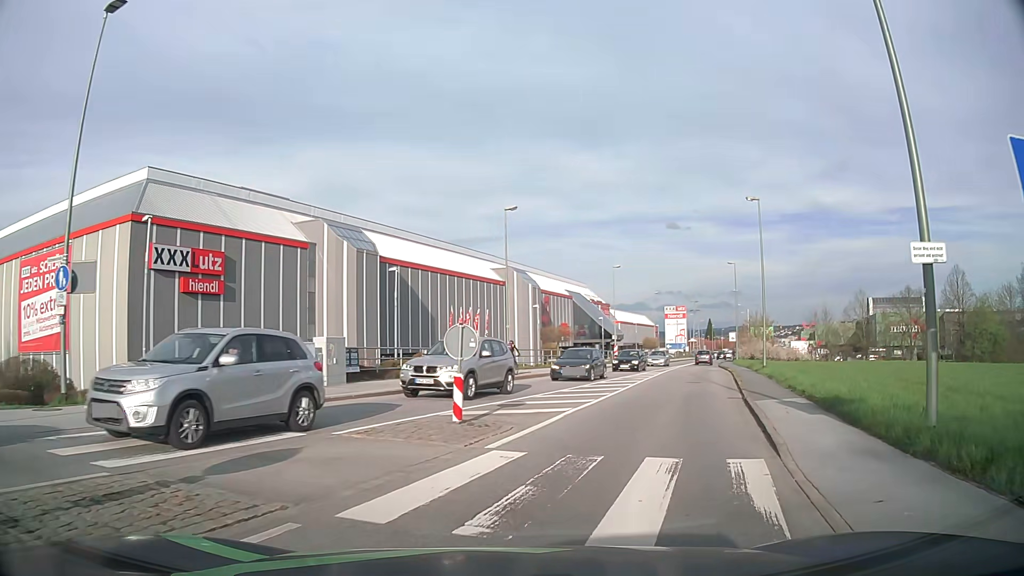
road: tertiary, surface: asphalt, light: Day
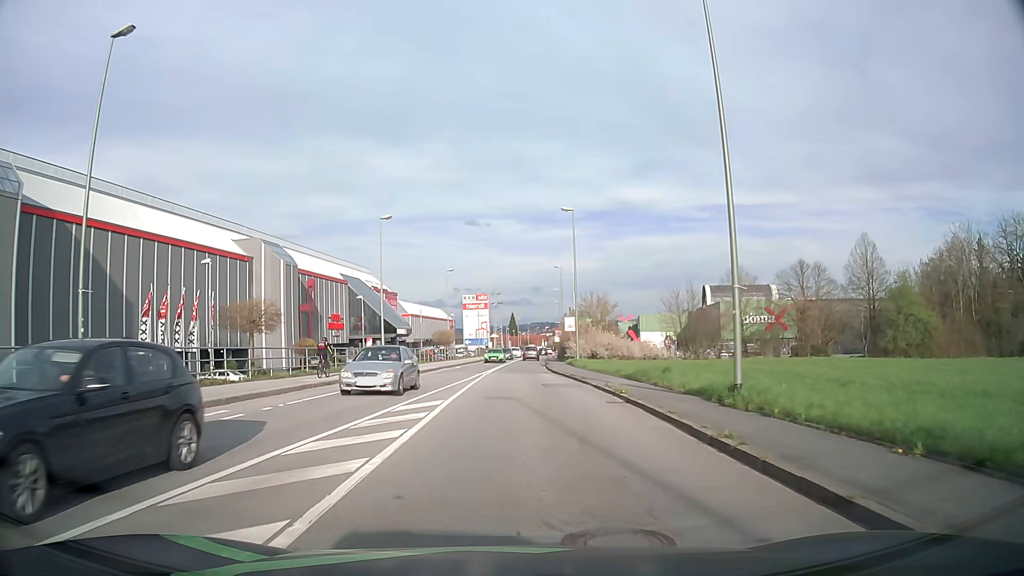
(+5.8, +25.2) m; +17°
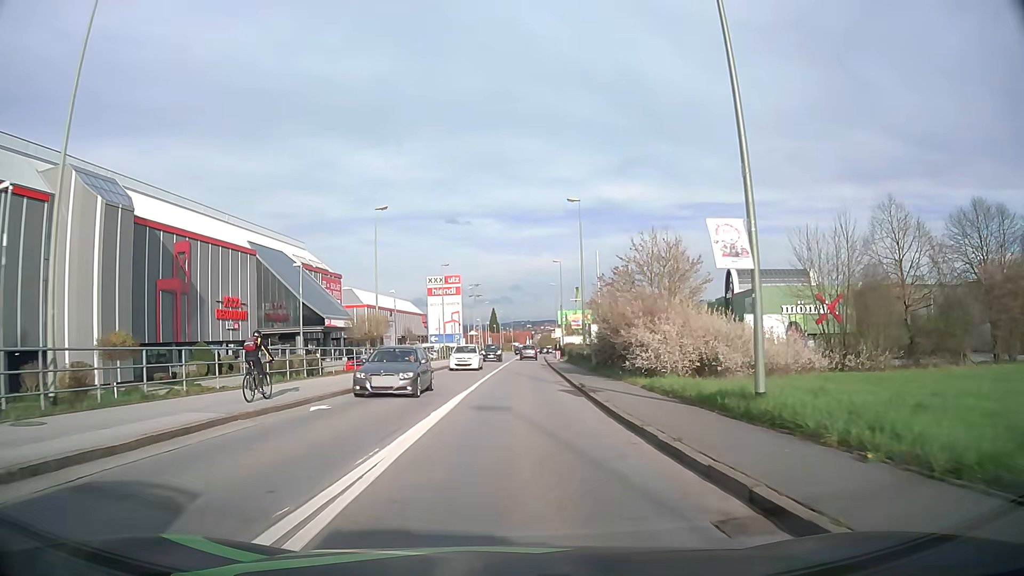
(+0.3, +33.6) m; +2°
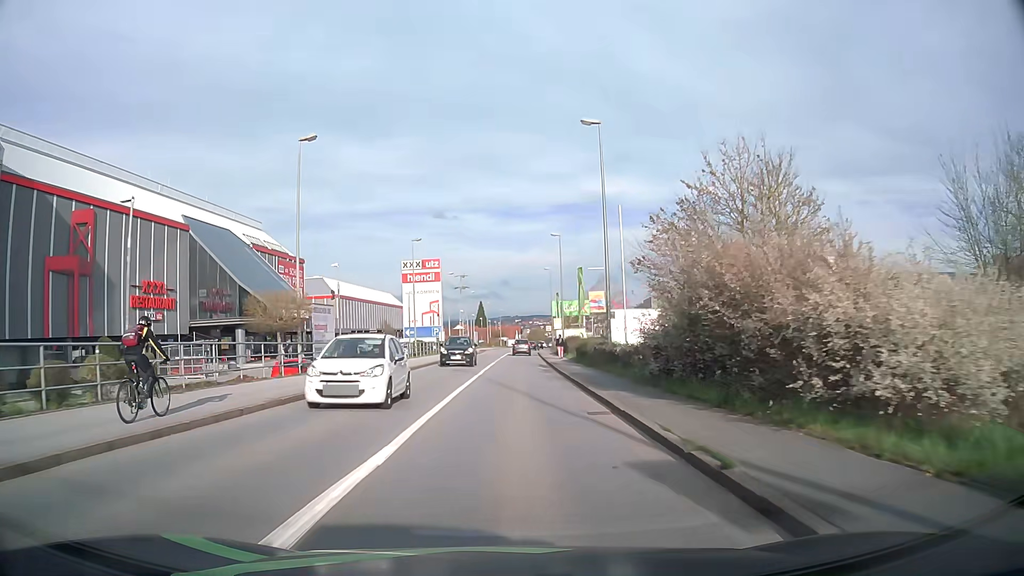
(+0.1, +14.0) m; +1°
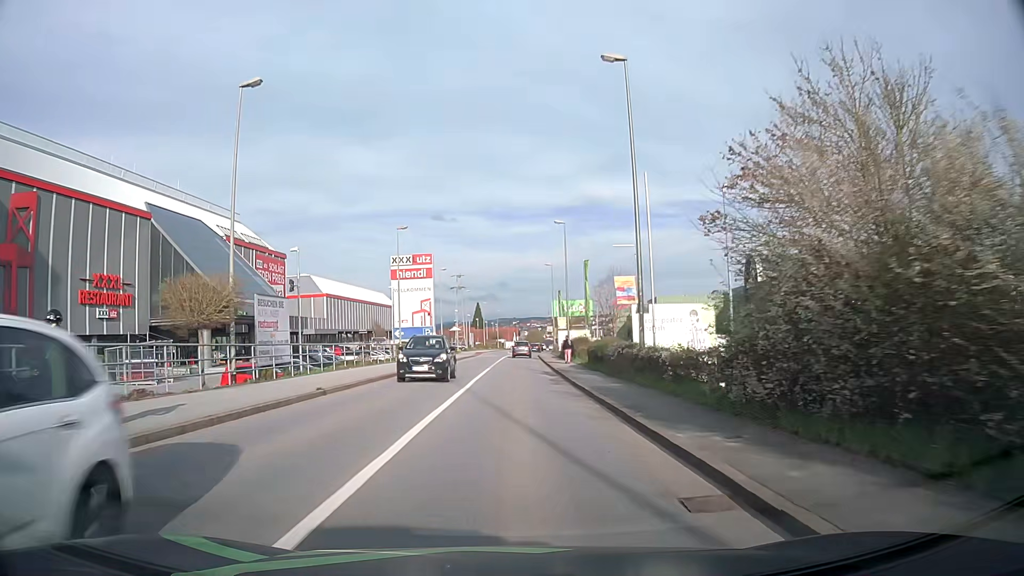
(0.0, +6.9) m; +1°
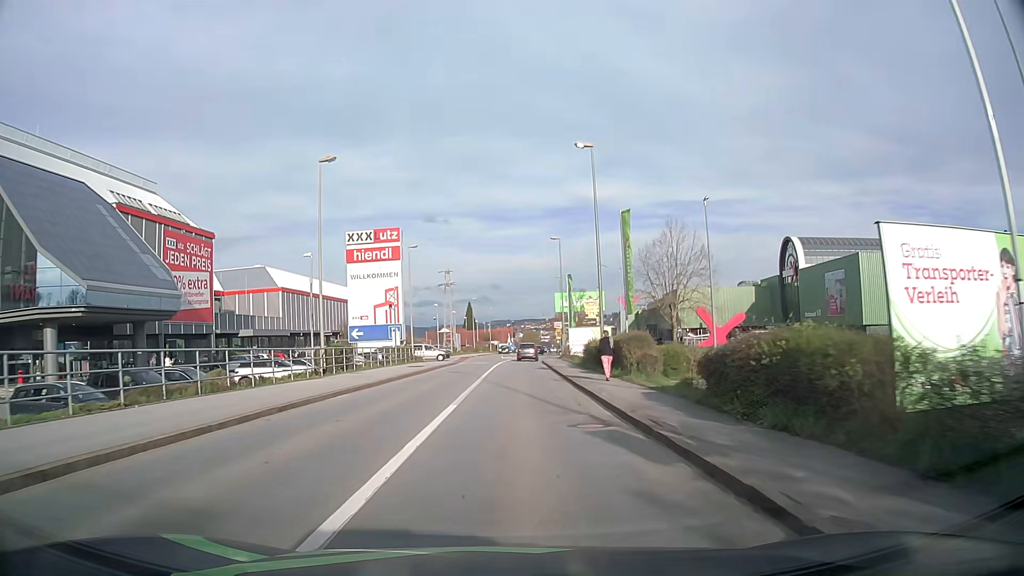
(0.0, +20.2) m; 0°
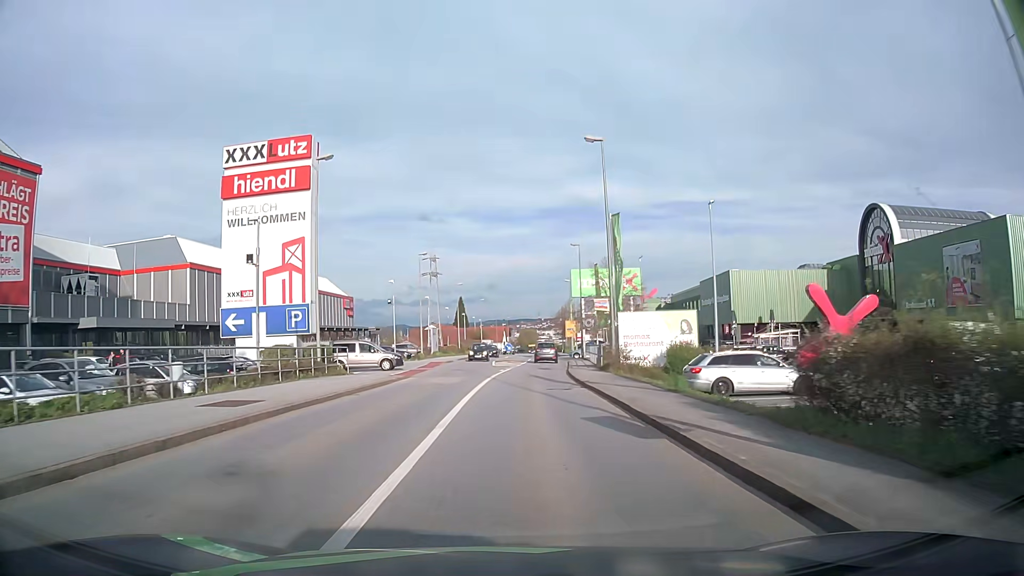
(+0.1, +28.1) m; +1°
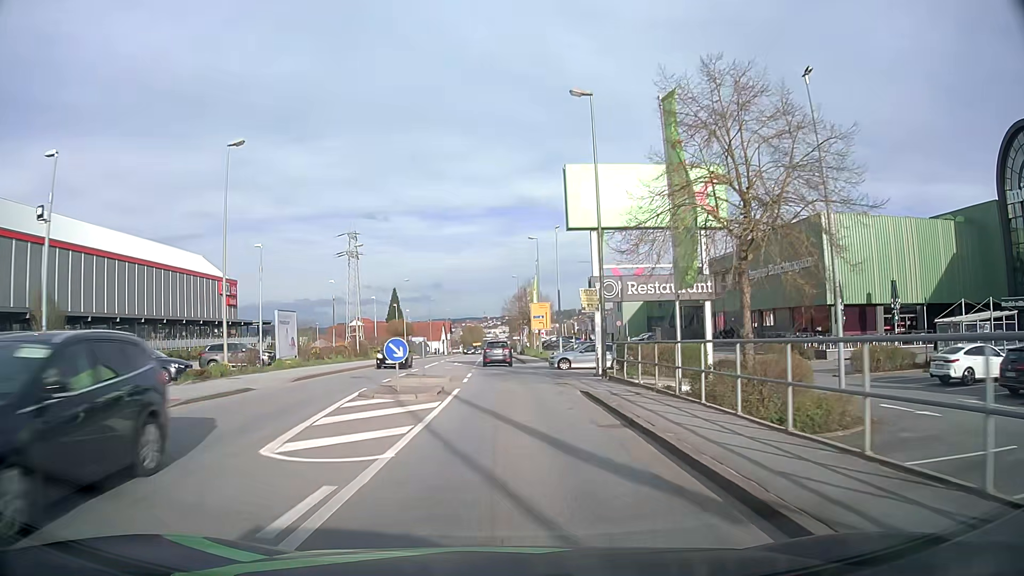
(+1.3, +36.5) m; +4°
(0, +10) (0, +20) (0, +30) (-1, +40) (-1, +50) (-1, +60) (-1, +70) (-1, +80) (-1, +90) (-1, +100) m
